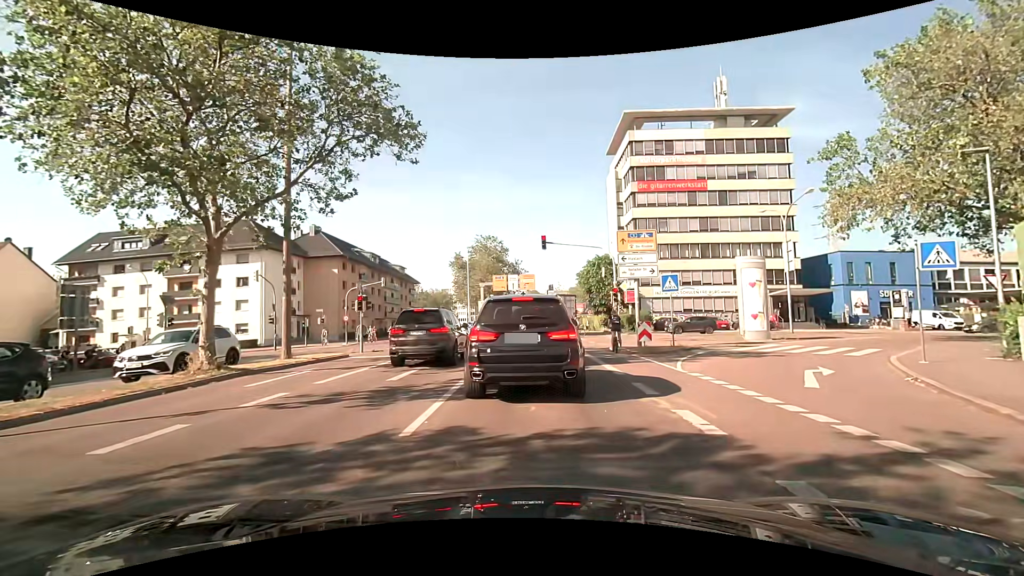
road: secondary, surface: asphalt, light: Day
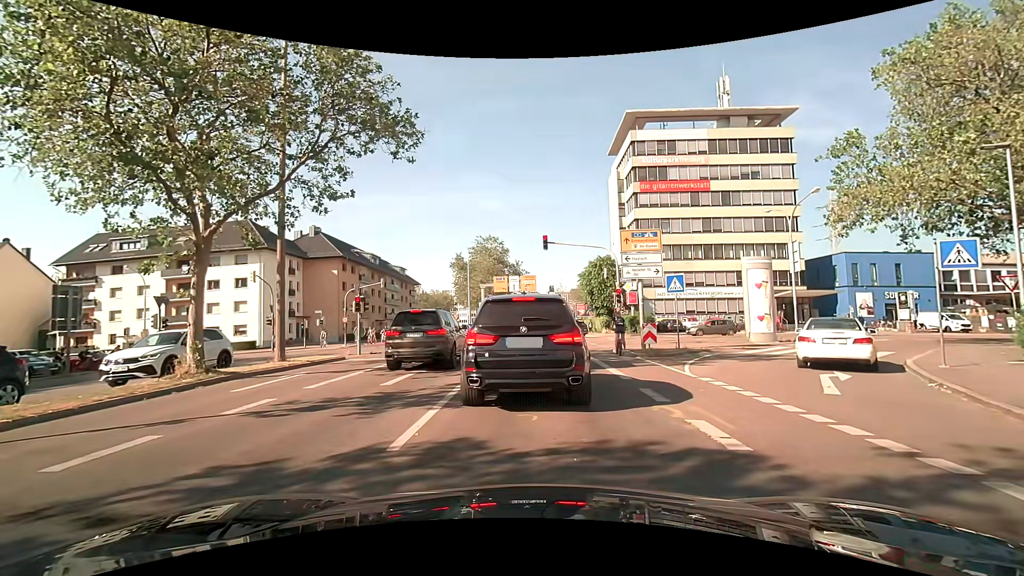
(0.0, +0.7) m; 0°
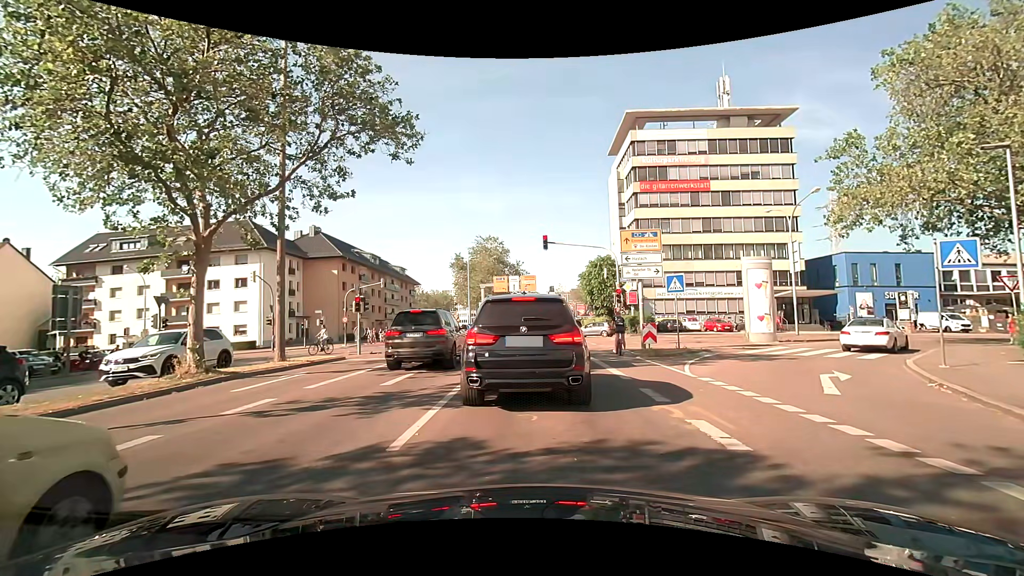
(0.0, 0.0) m; 0°
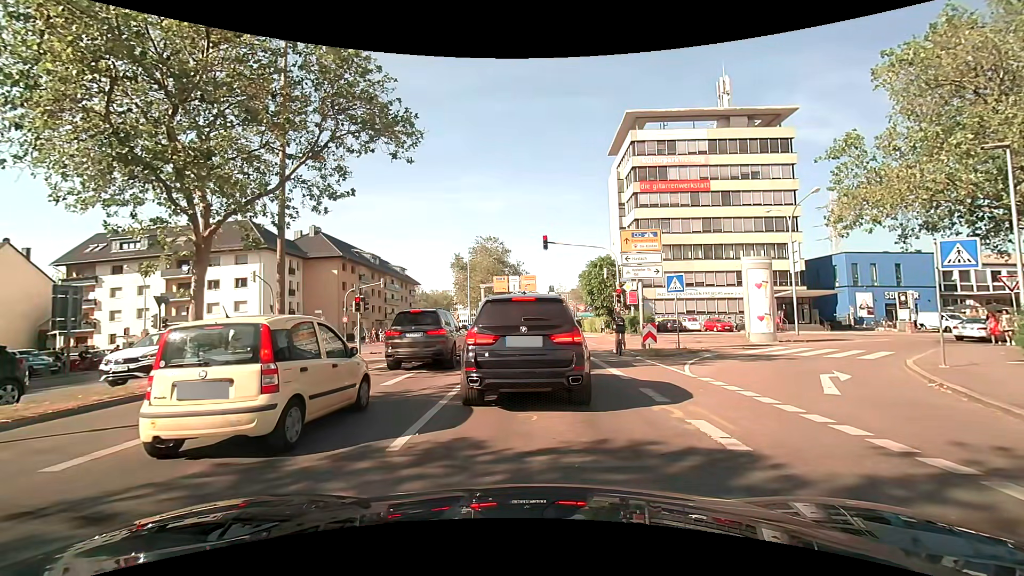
(0.0, 0.0) m; 0°
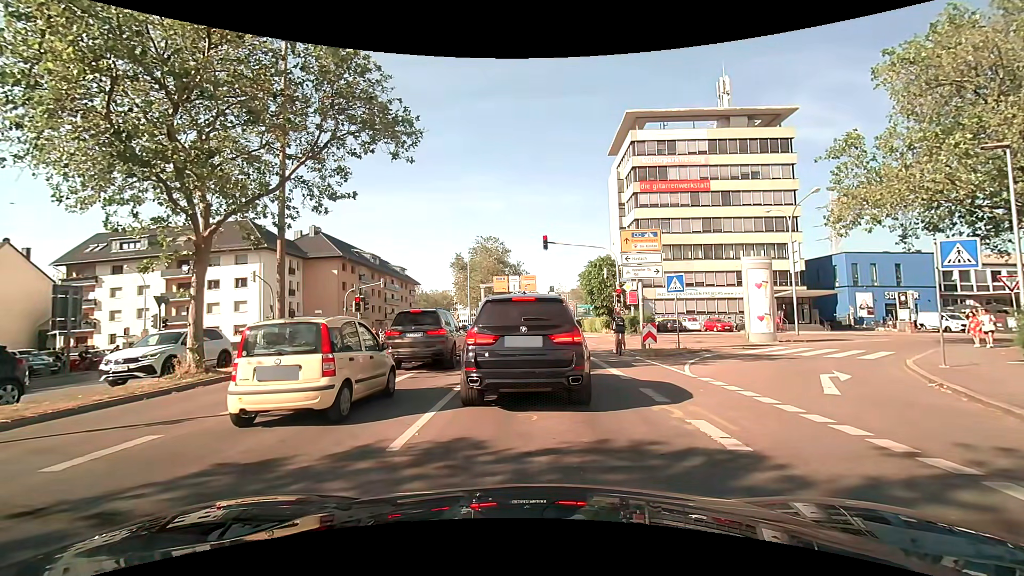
(0.0, 0.0) m; 0°
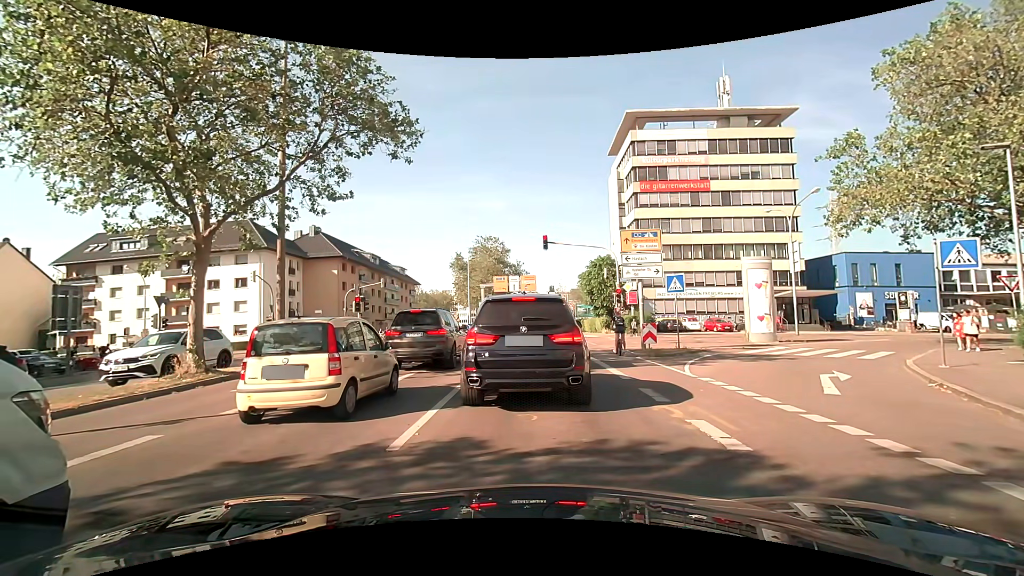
(0.0, 0.0) m; 0°
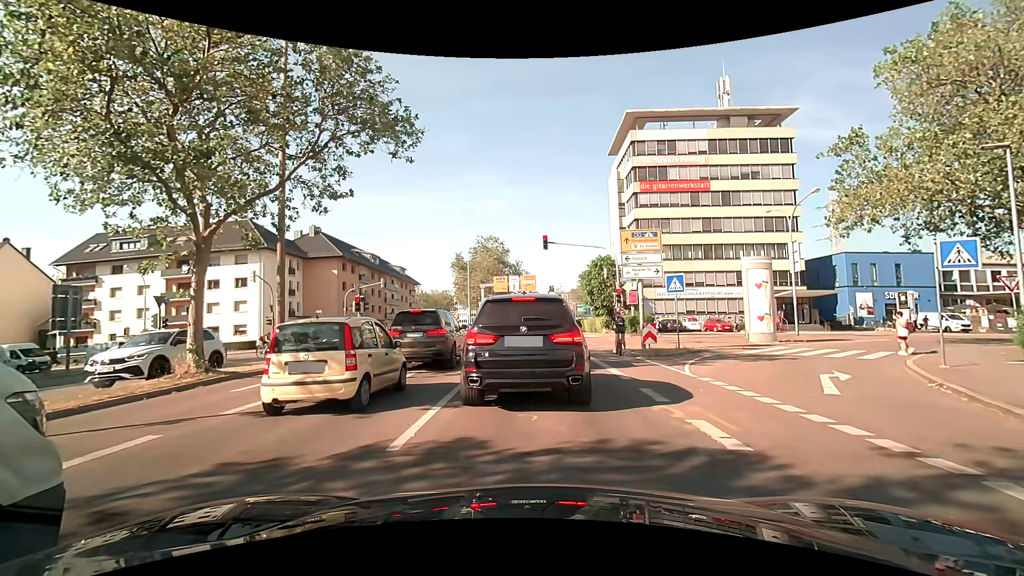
(0.0, 0.0) m; 0°
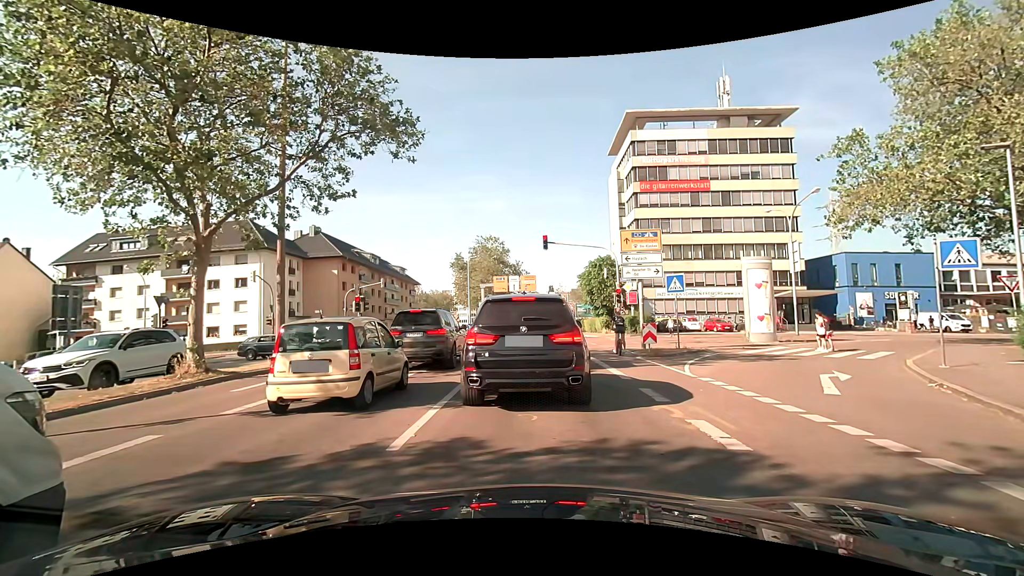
(0.0, 0.0) m; 0°
(0, +10) (-1, +20) (-1, +30) (-1, +40) (-1, +50) (-2, +60) (-2, +70) (-3, +80) (-4, +90) (-4, +100) m
